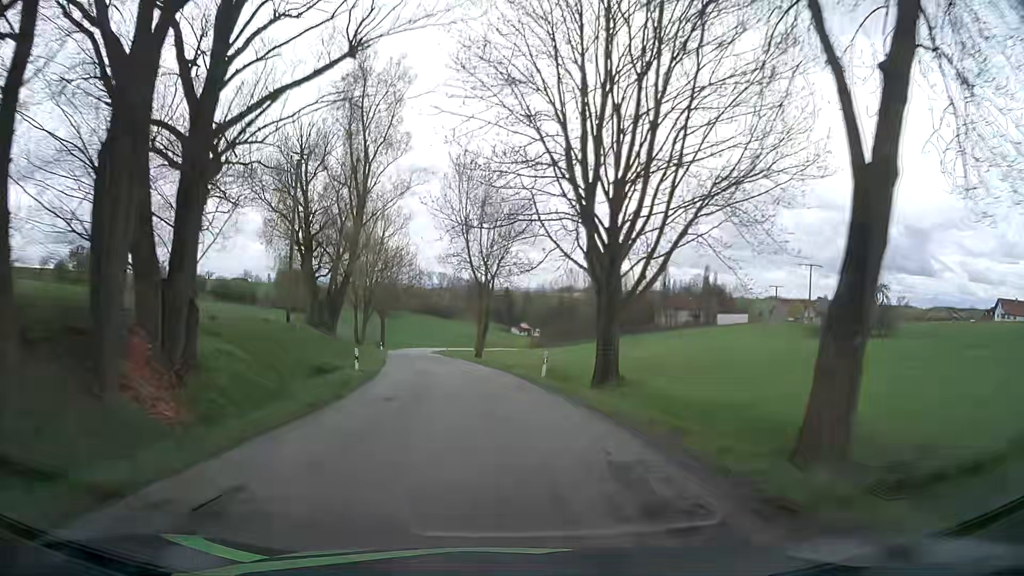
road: tertiary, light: Day
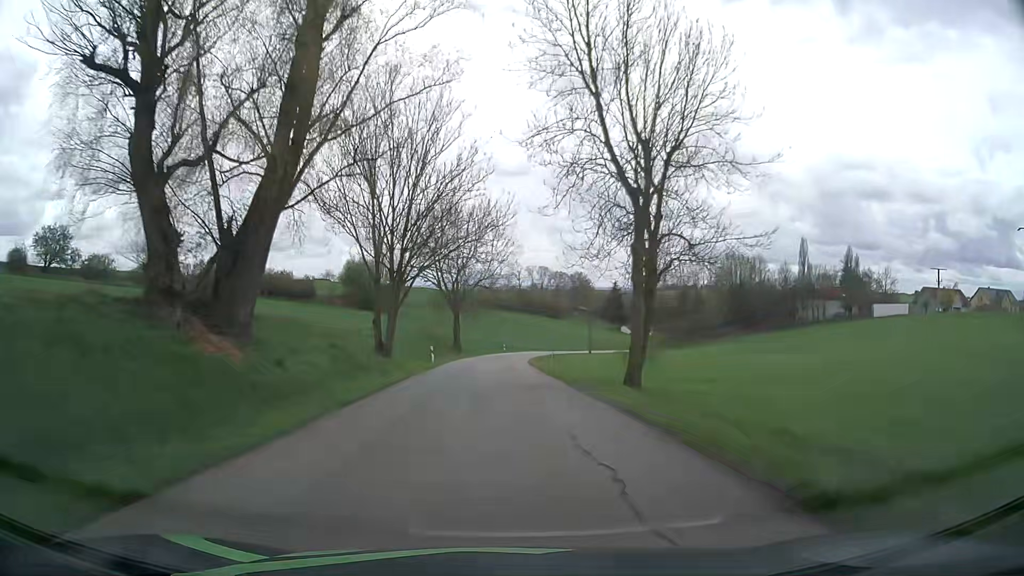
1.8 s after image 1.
(-3.0, +33.7) m; -9°
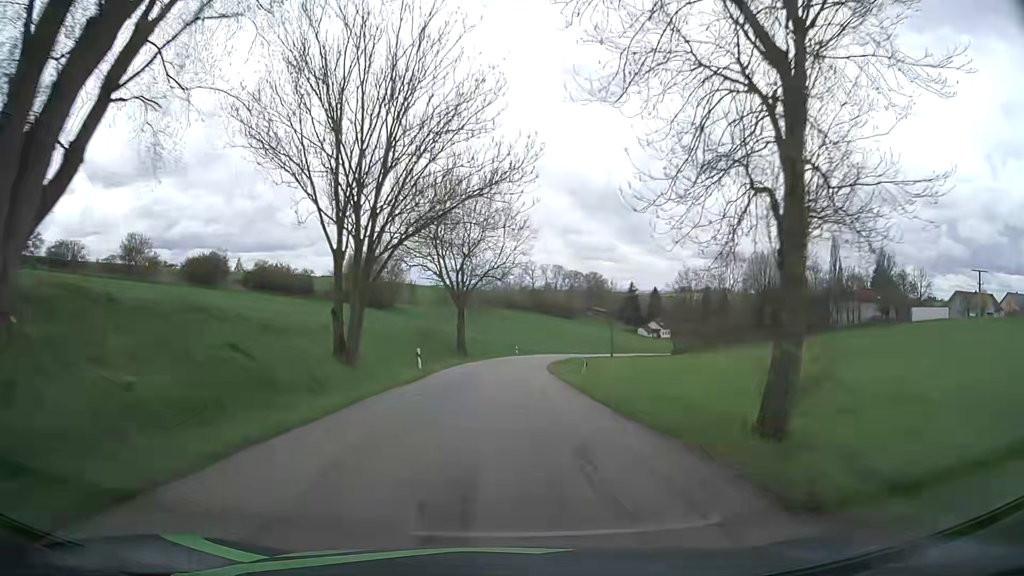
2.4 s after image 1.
(-0.1, +11.3) m; 0°
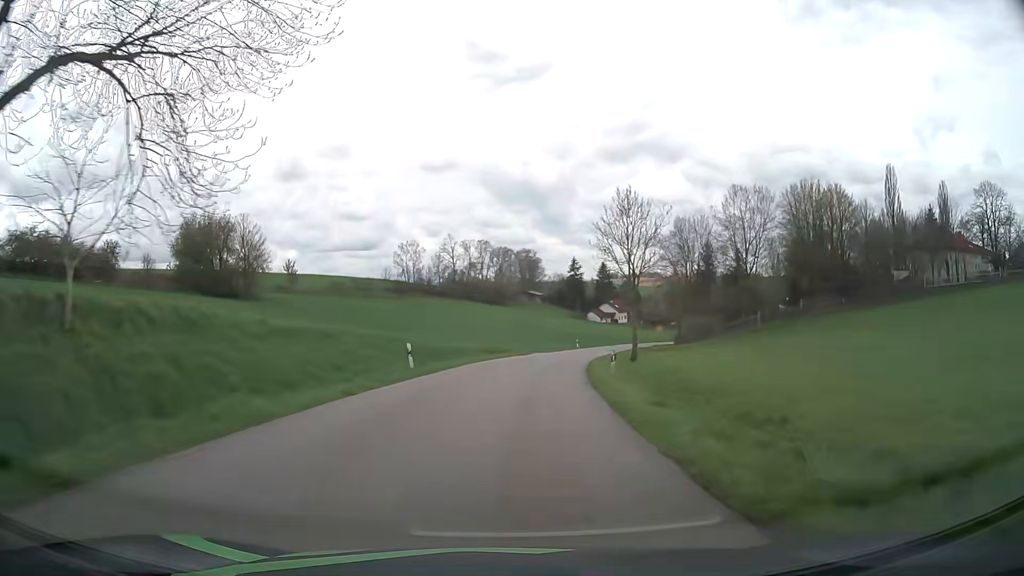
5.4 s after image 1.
(+1.5, +56.2) m; +6°
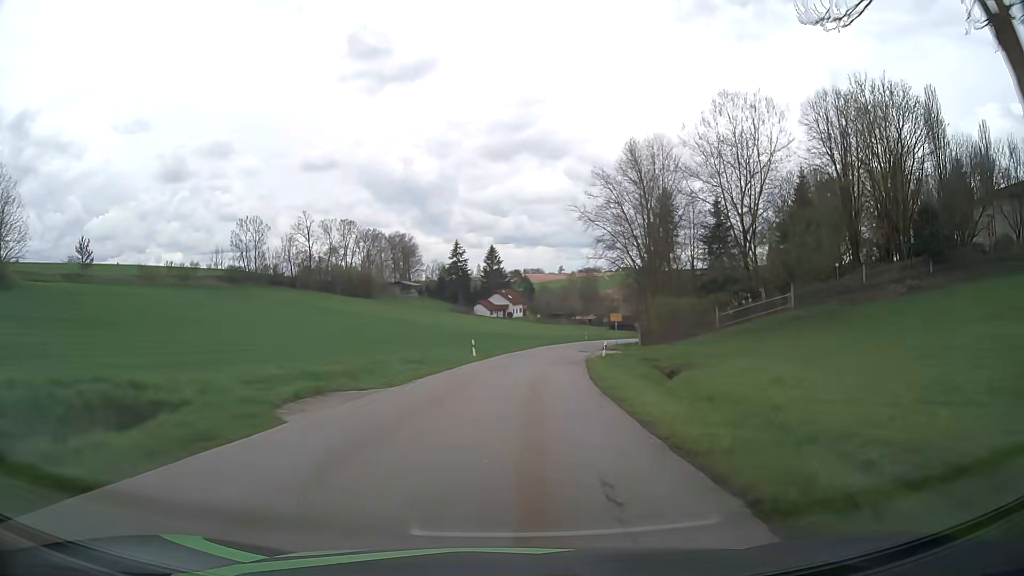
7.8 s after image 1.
(+3.2, +42.8) m; +10°
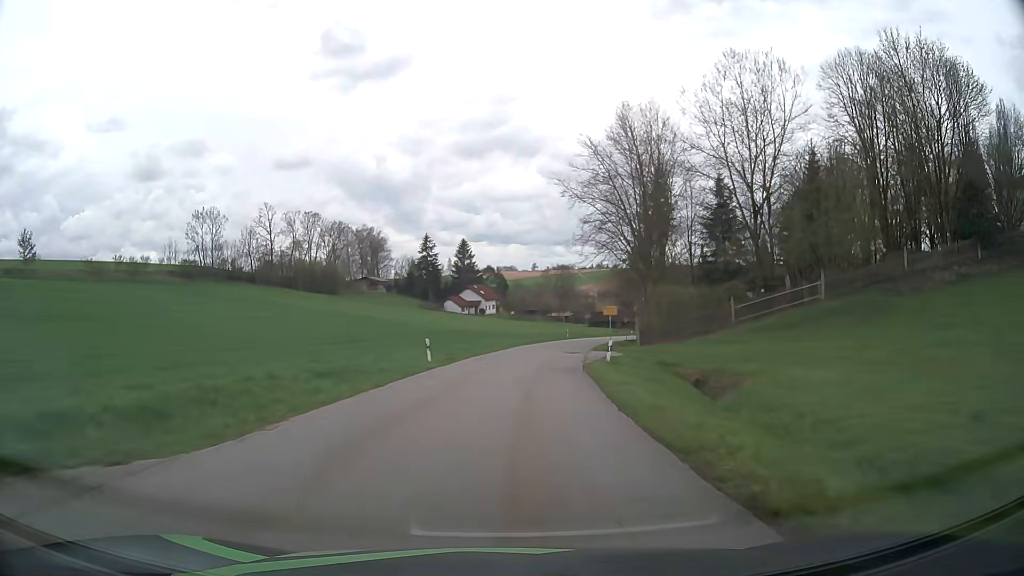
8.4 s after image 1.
(+0.2, +10.0) m; +2°
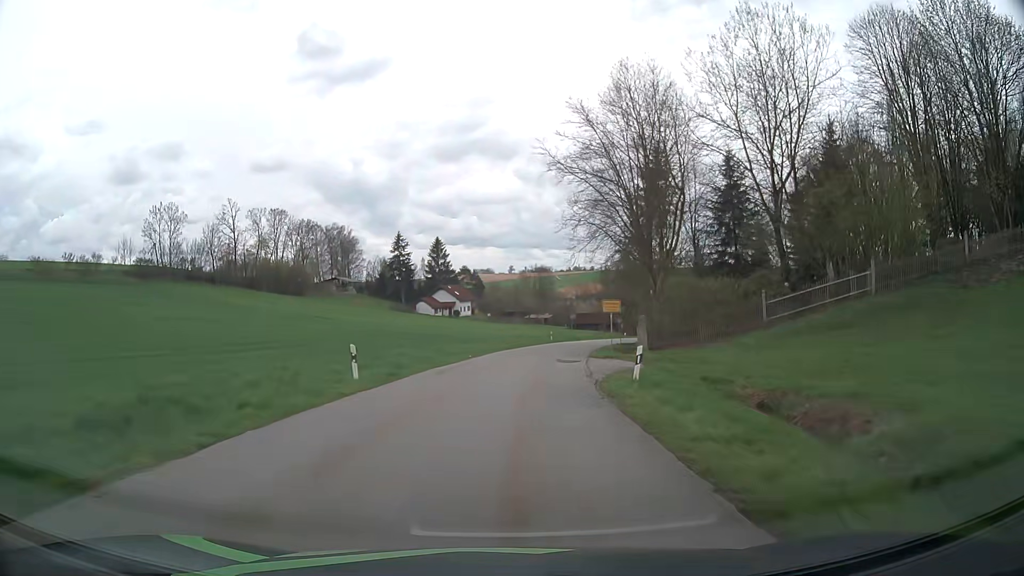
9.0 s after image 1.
(+0.2, +9.6) m; +2°
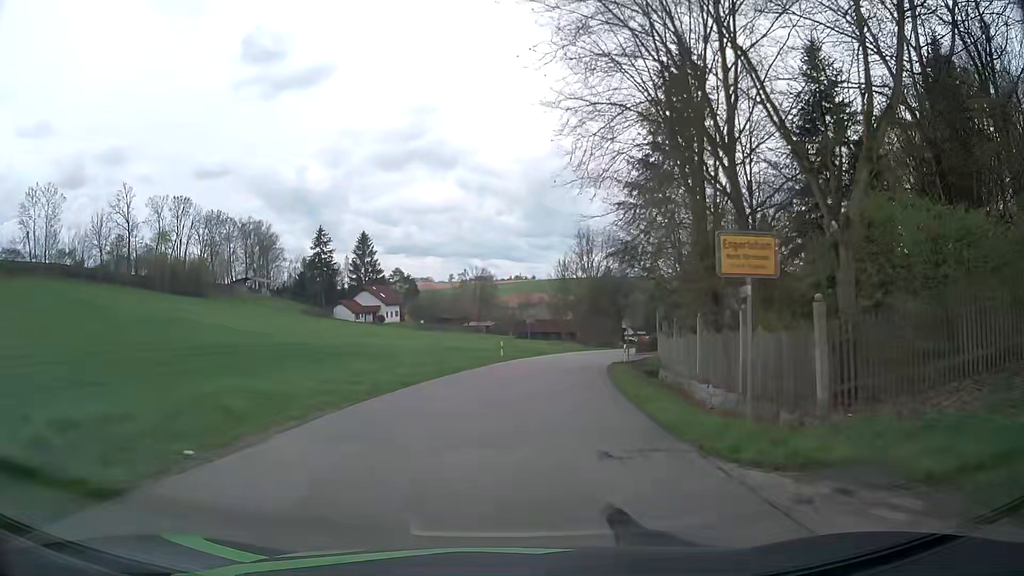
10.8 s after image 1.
(+1.0, +25.8) m; +5°
(0, +10) (+1, +20) (+2, +30) (+4, +40) (+10, +48) (+19, +52) (+28, +56) (+36, +62) (+43, +69) (+51, +75) m
